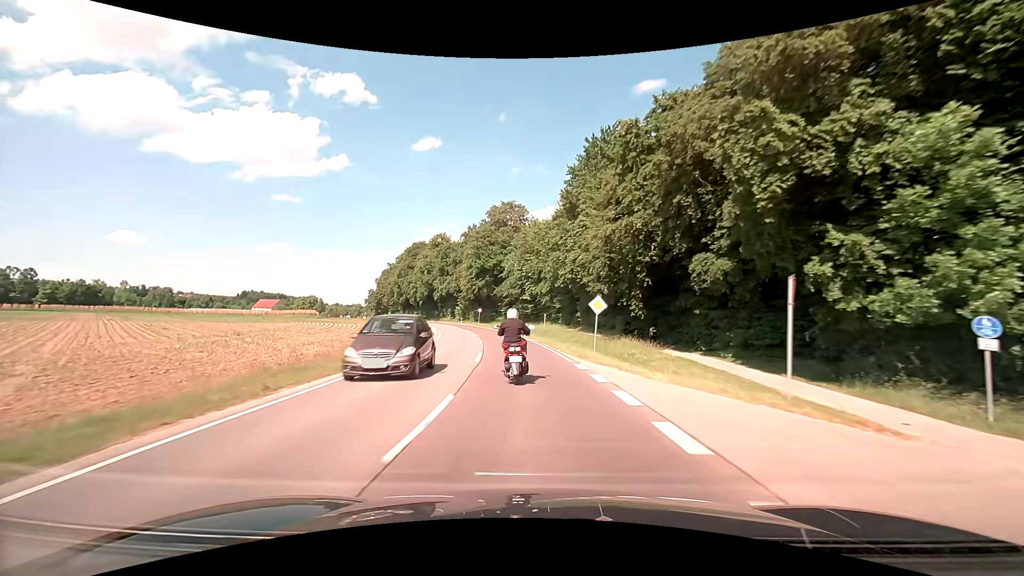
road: secondary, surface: asphalt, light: Day
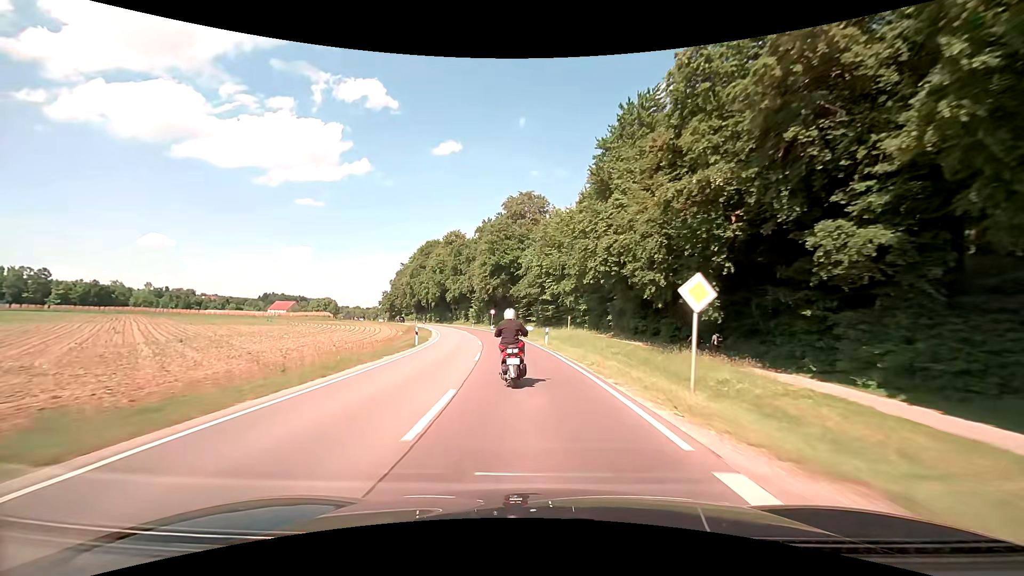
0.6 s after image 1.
(-0.2, +10.9) m; -2°
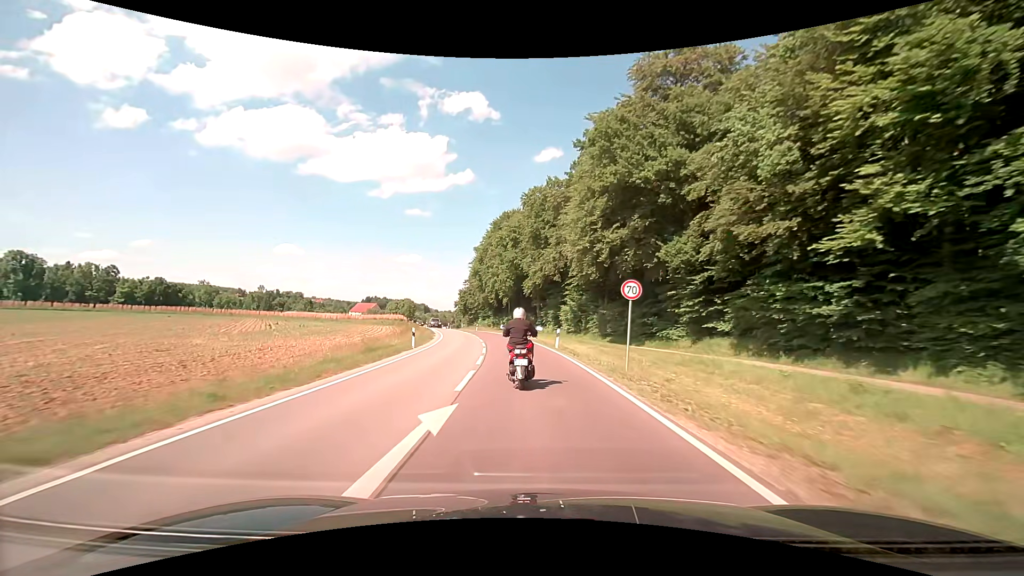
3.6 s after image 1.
(-5.2, +52.2) m; -11°
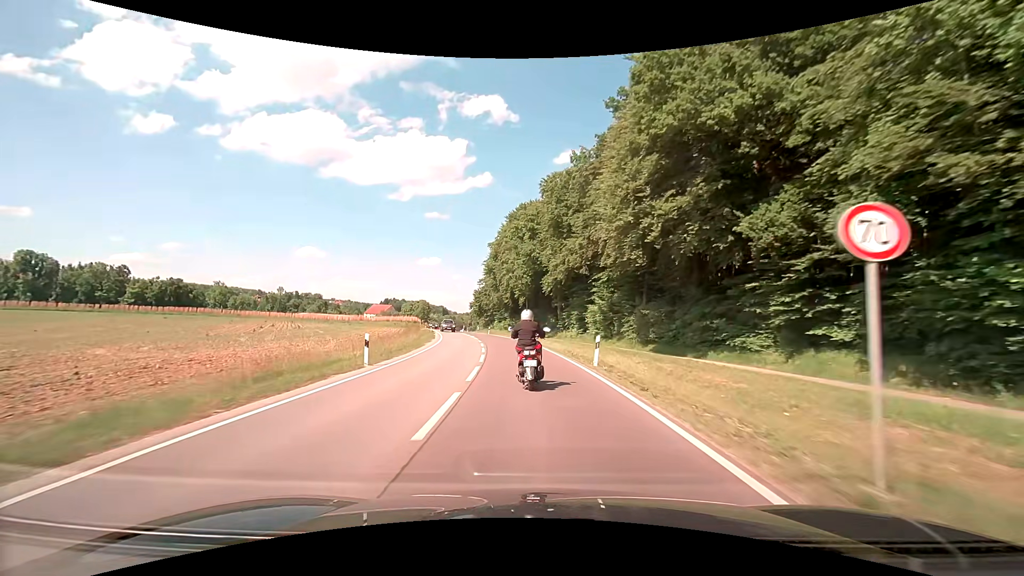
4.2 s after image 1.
(-0.2, +10.2) m; -2°
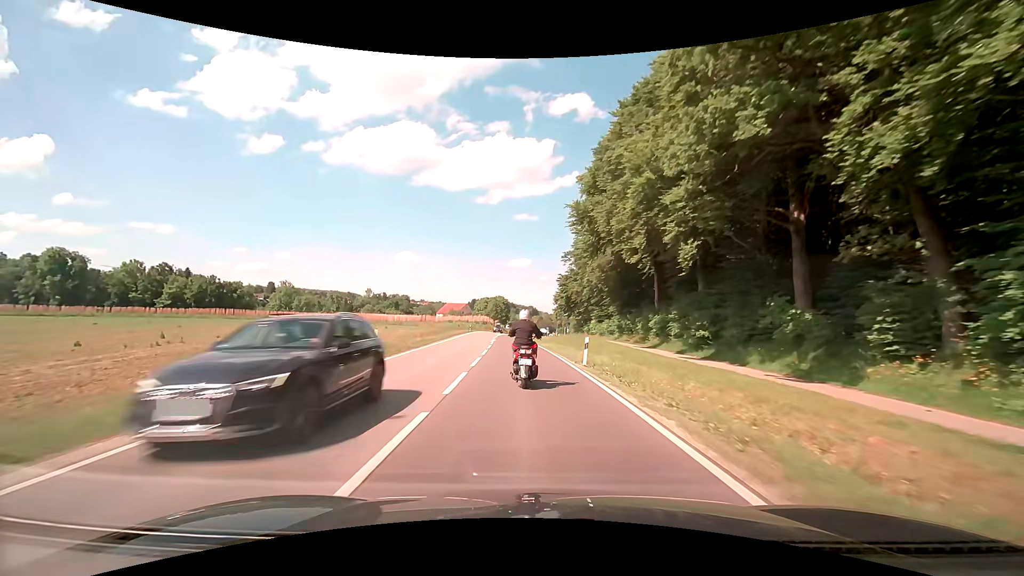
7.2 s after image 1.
(-4.7, +50.3) m; -11°
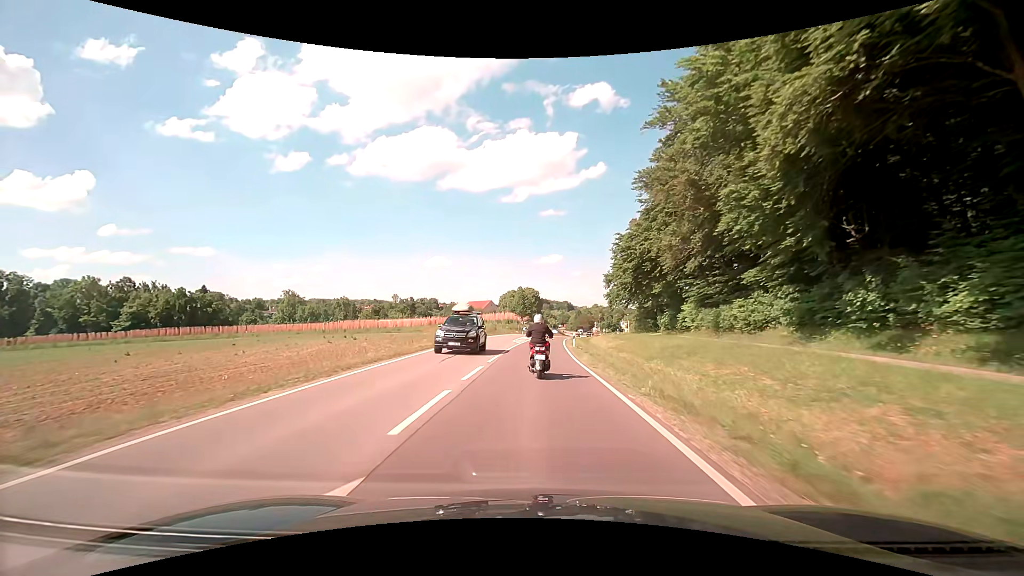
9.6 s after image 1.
(-1.5, +39.4) m; -4°
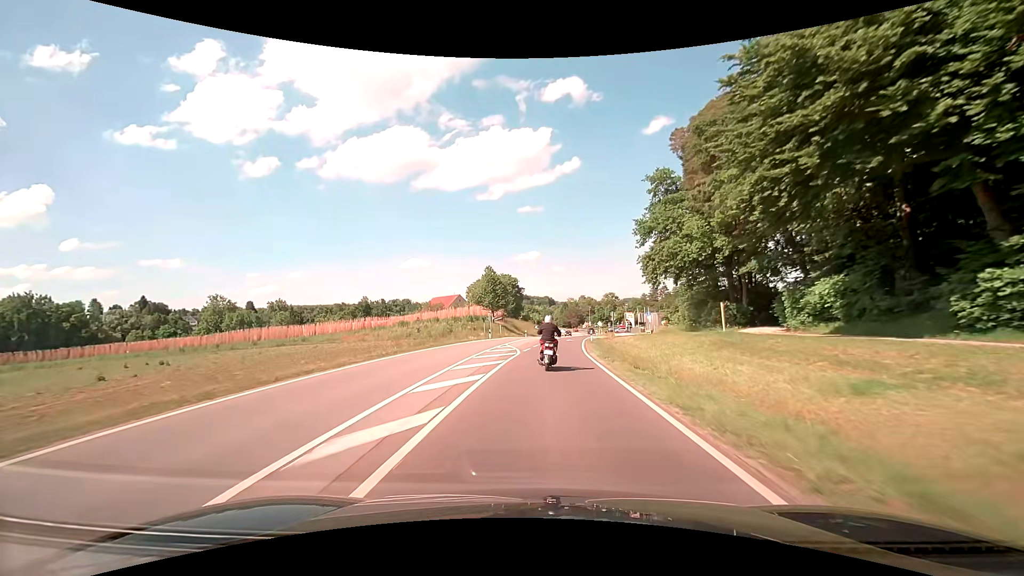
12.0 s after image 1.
(+0.3, +40.6) m; +2°
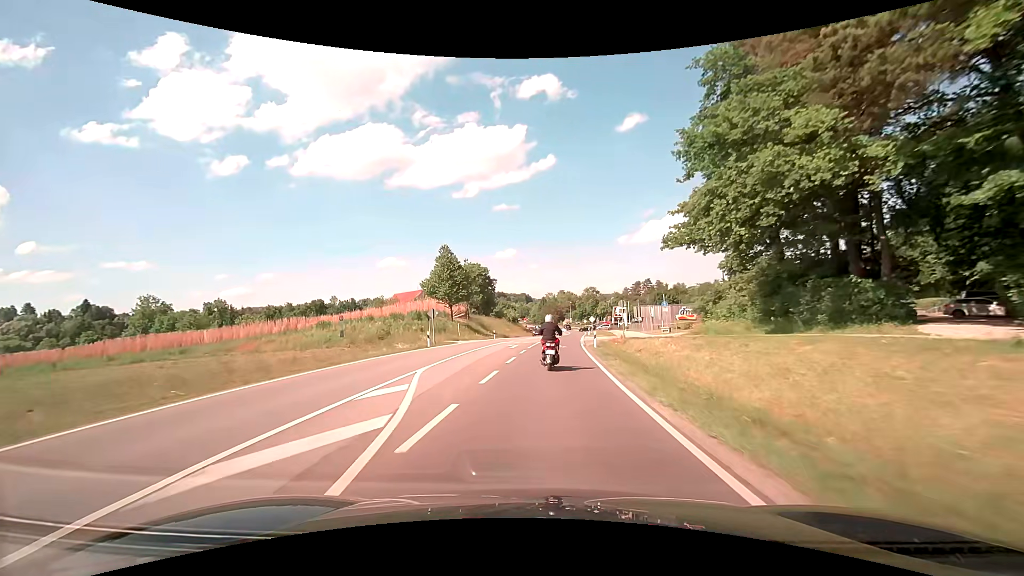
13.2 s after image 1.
(+0.5, +20.9) m; +2°
(0, +10) (+1, +20) (+1, +30) (+2, +40) (+3, +50) (+4, +60) (+5, +70) (+6, +80) (+7, +90) (+8, +100) m
